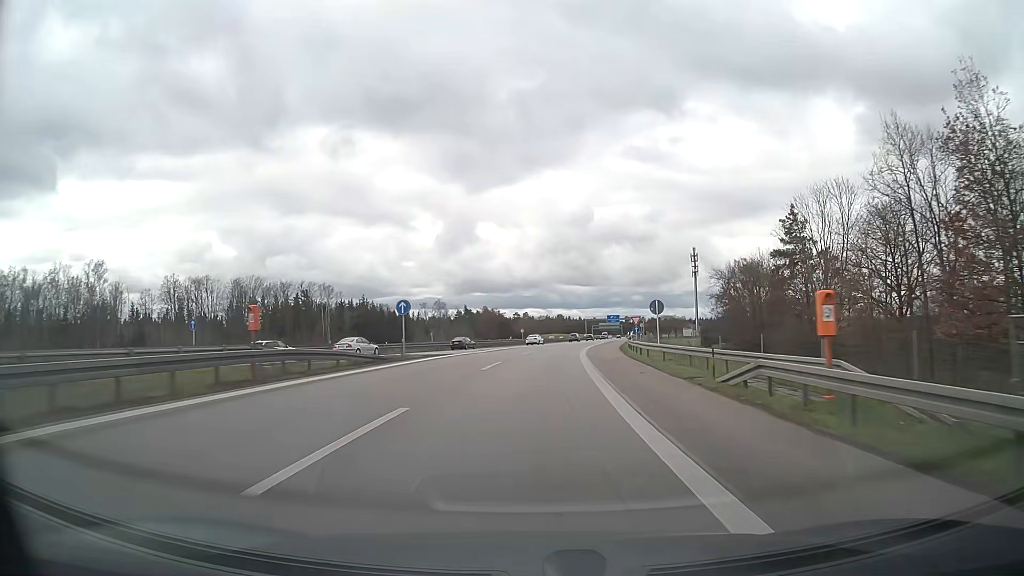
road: motorway_link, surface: asphalt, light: Day
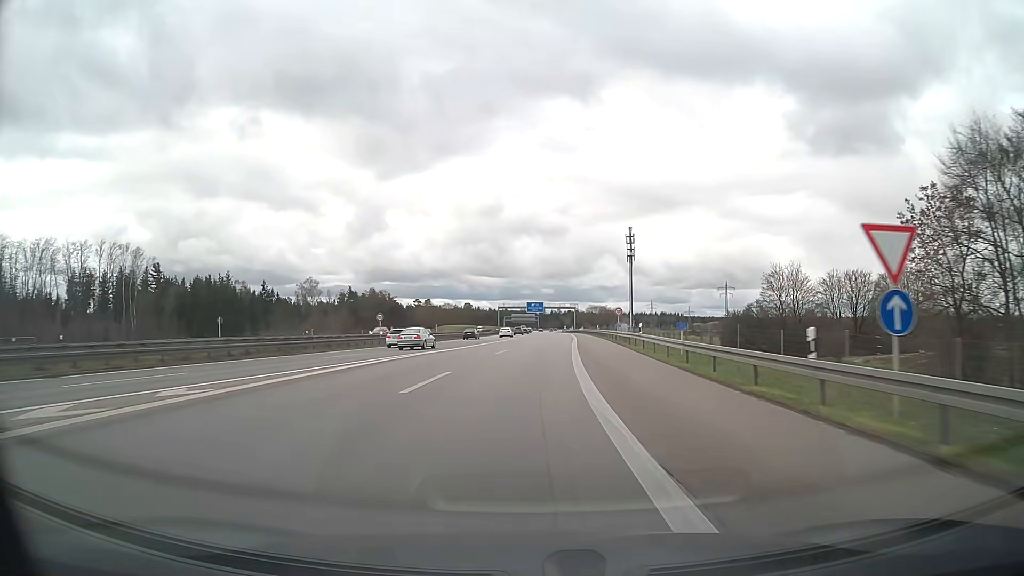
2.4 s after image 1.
(+4.6, +63.5) m; +8°
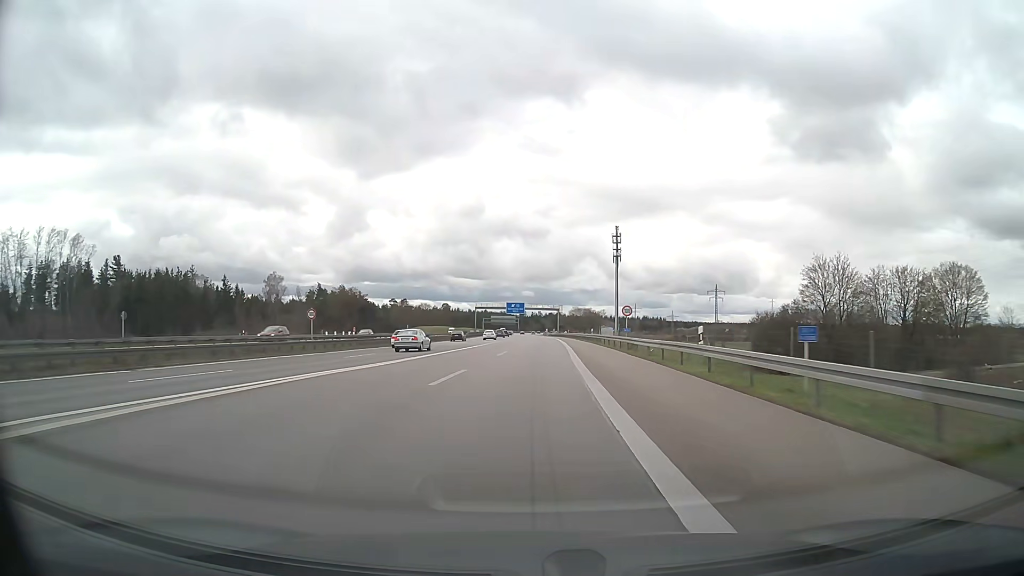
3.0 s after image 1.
(+0.3, +16.0) m; +2°
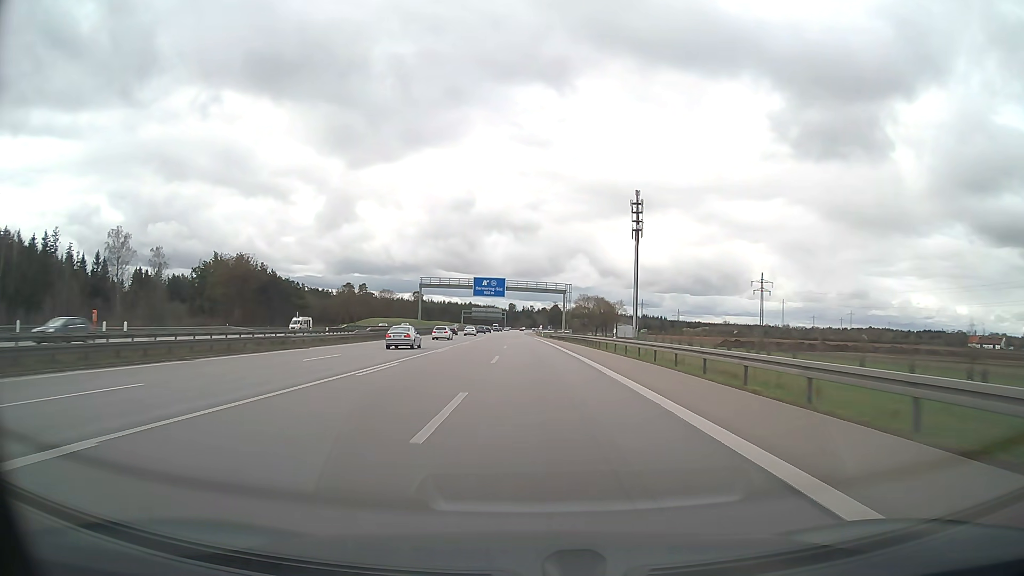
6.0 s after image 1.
(+2.0, +79.5) m; +1°
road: motorway
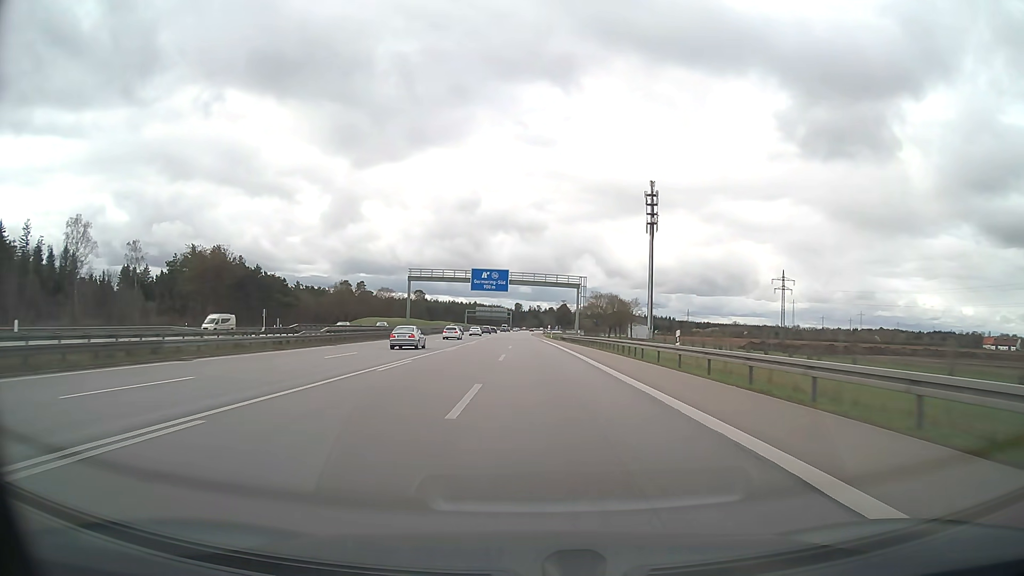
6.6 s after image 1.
(-0.1, +15.9) m; -1°
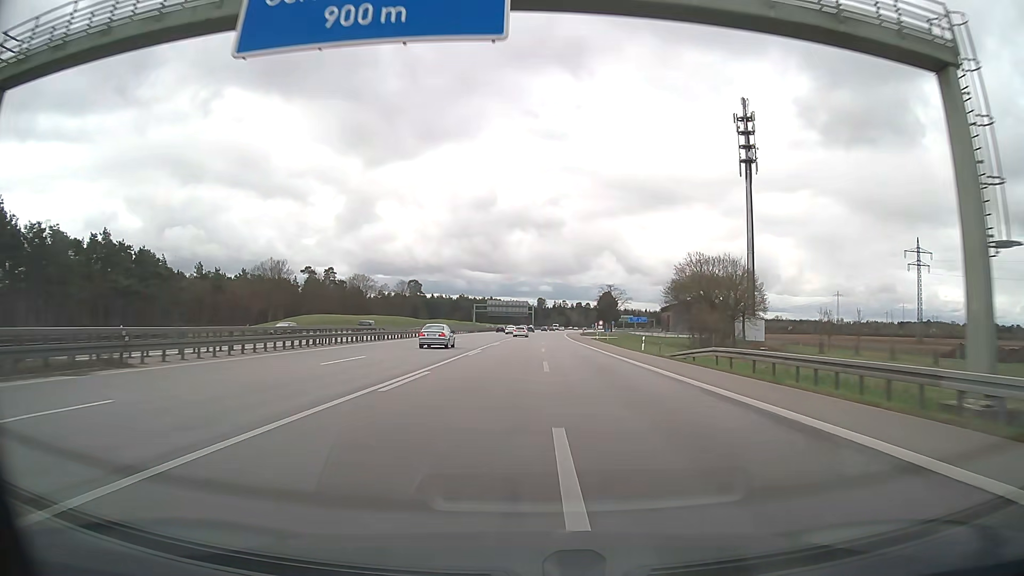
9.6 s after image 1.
(-1.9, +79.2) m; -2°
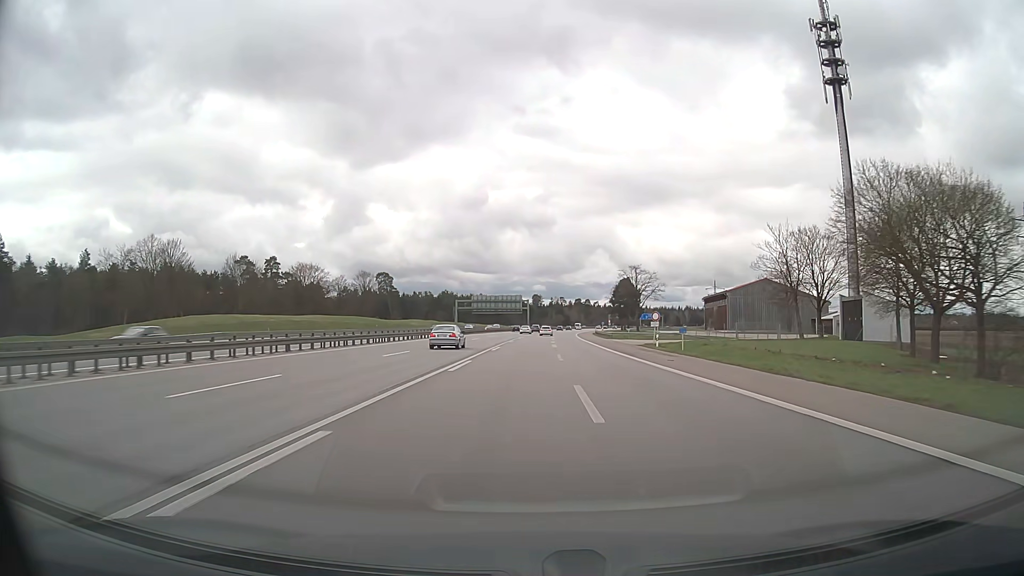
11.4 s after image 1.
(+0.2, +47.5) m; 0°
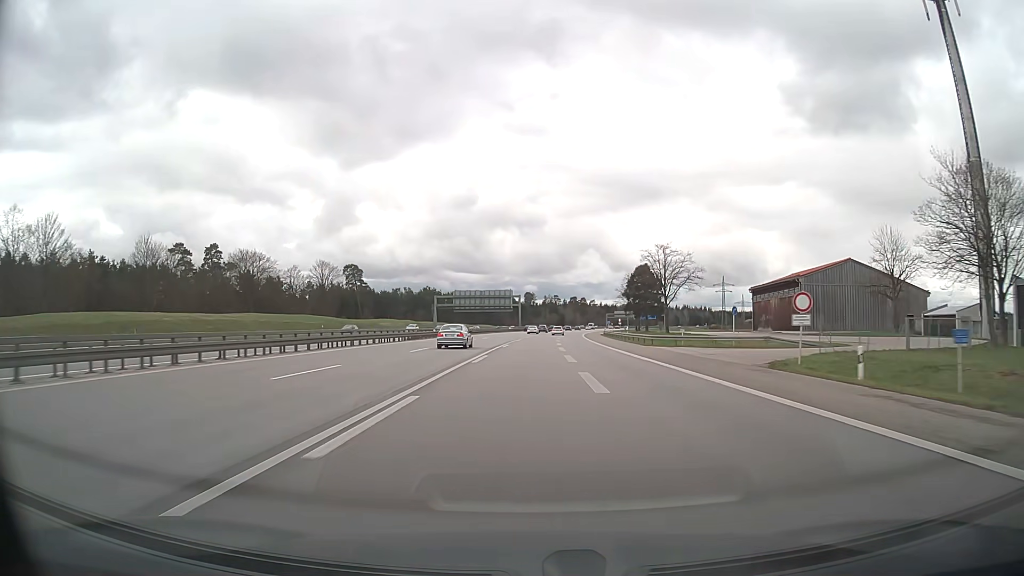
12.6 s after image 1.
(+0.1, +31.7) m; +1°
(0, +10) (0, +20) (0, +30) (0, +40) (+1, +50) (+1, +60) (+2, +70) (+2, +80) (+3, +90) (+3, +100) m
